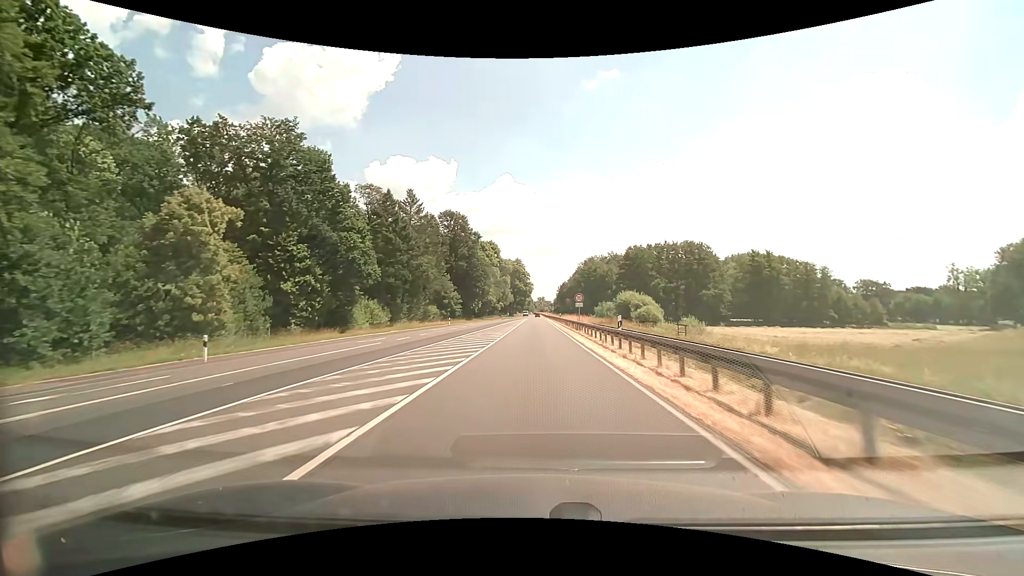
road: primary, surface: asphalt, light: Day
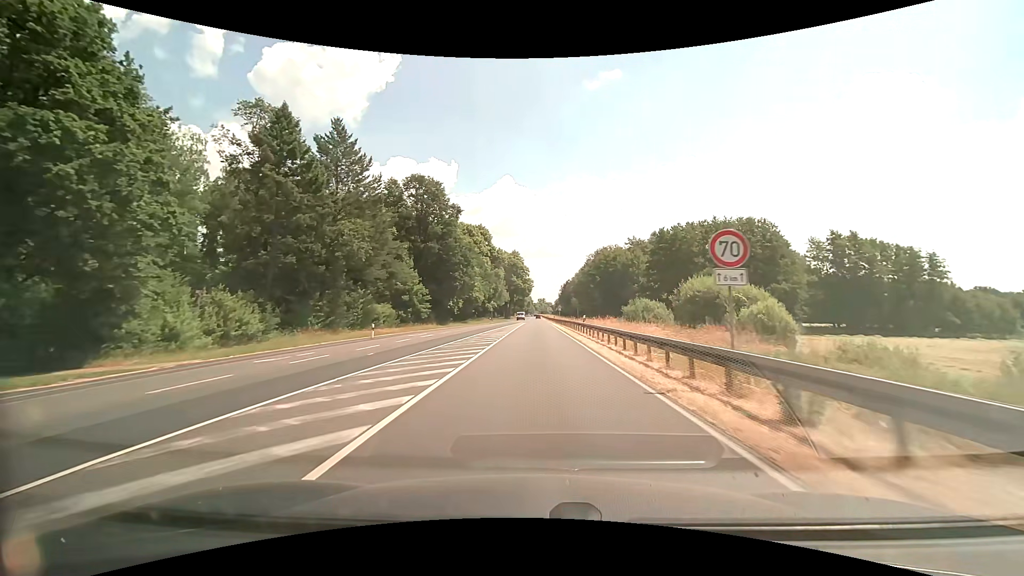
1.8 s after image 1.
(-0.1, +32.4) m; 0°
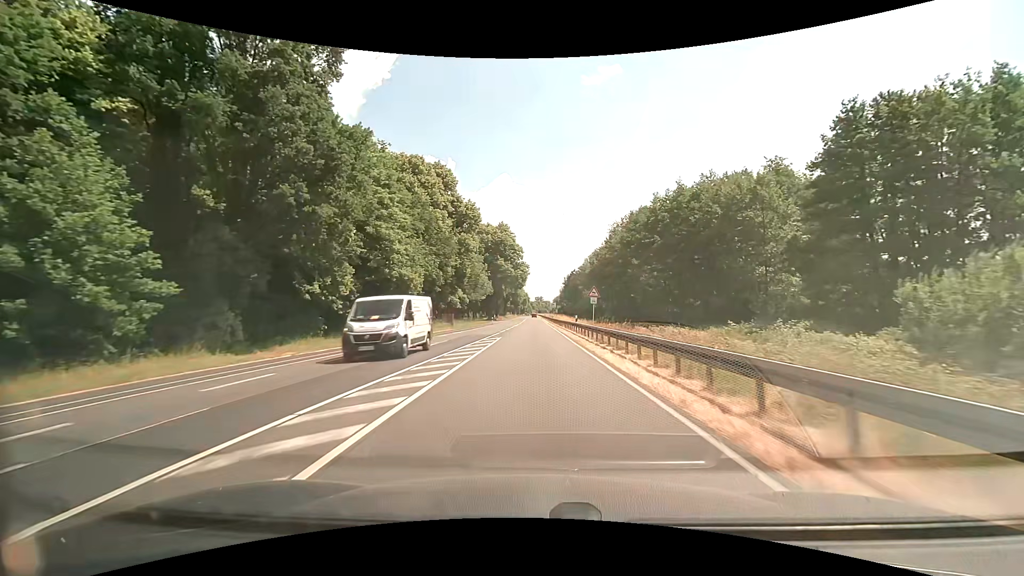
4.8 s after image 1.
(+0.3, +53.8) m; +1°
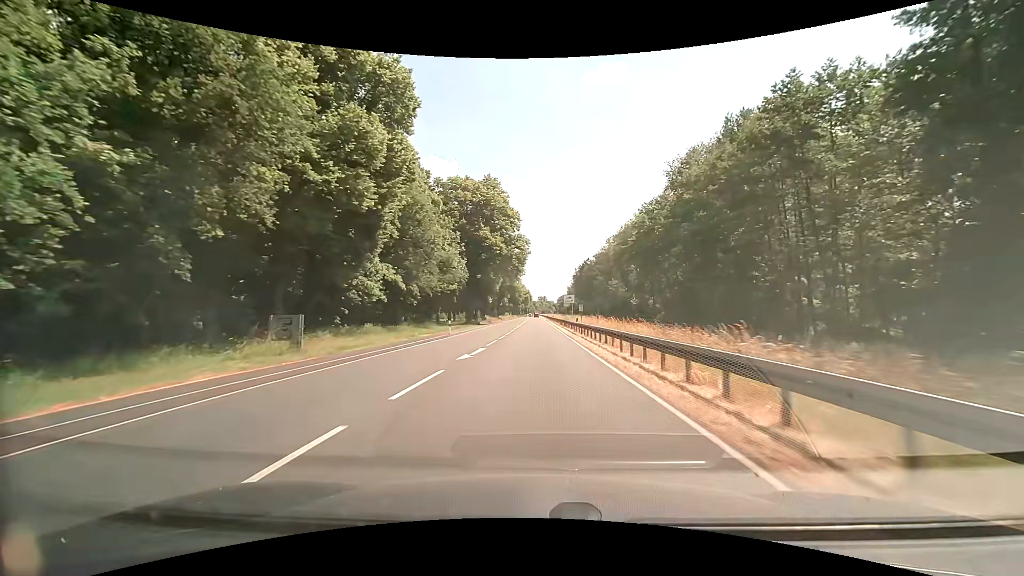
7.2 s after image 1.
(-0.1, +43.0) m; 0°
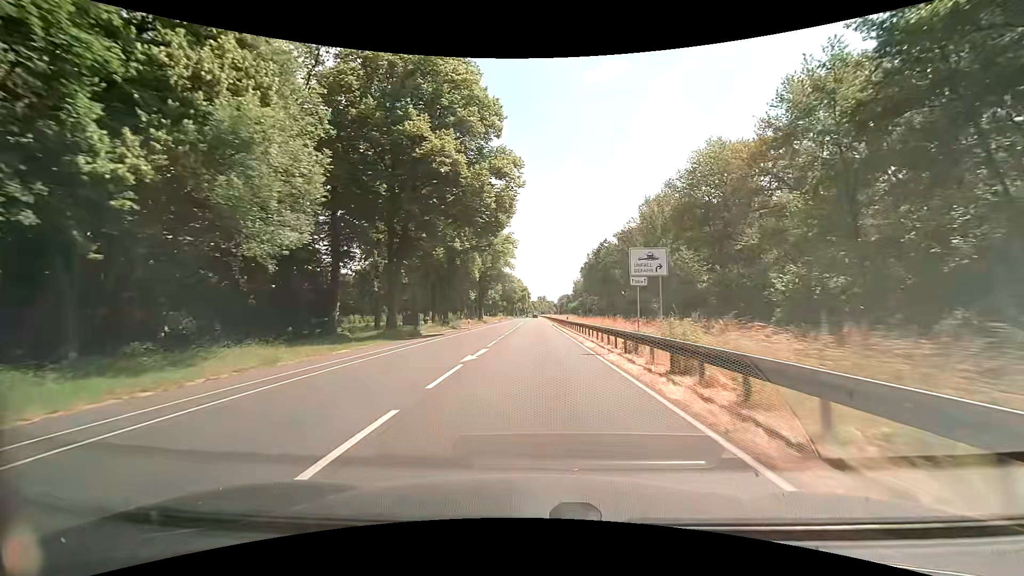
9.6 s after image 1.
(+0.1, +43.0) m; 0°
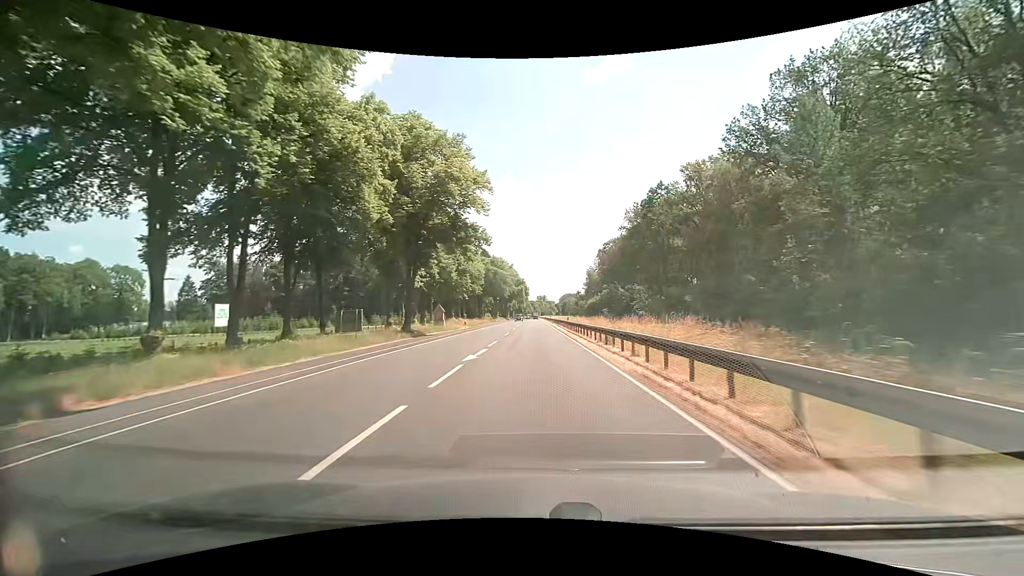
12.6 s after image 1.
(-0.3, +53.6) m; +1°
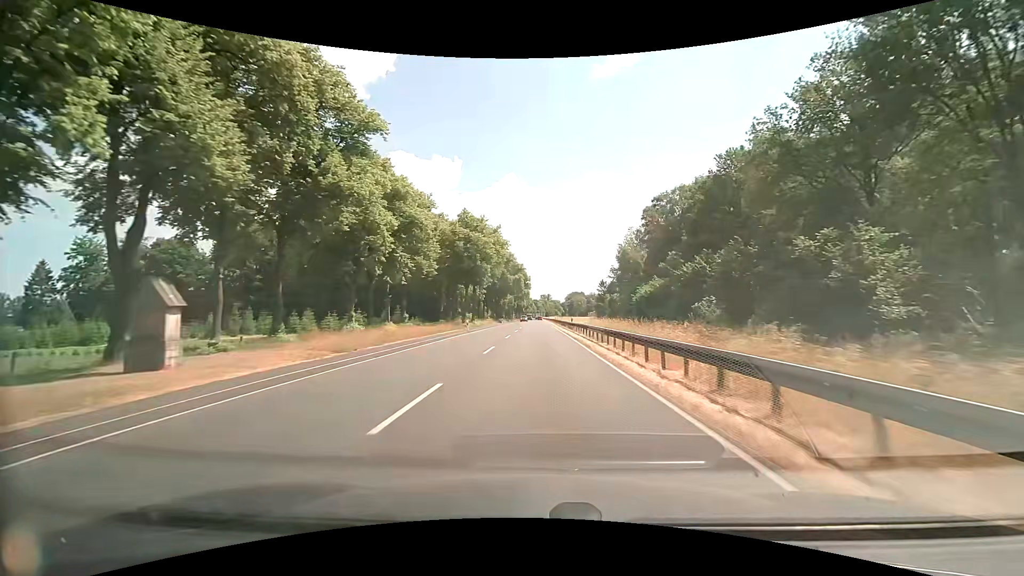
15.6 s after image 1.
(-0.8, +53.6) m; -1°
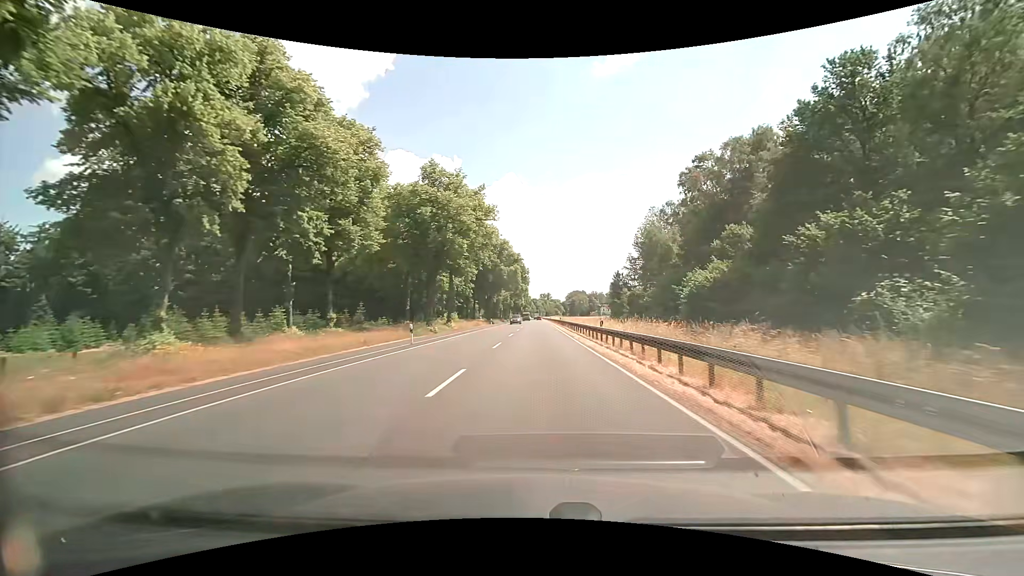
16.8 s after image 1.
(-0.1, +21.5) m; -1°
(0, +10) (0, +20) (0, +30) (0, +40) (0, +50) (0, +60) (+1, +70) (+1, +80) (+1, +90) (+1, +100) m
